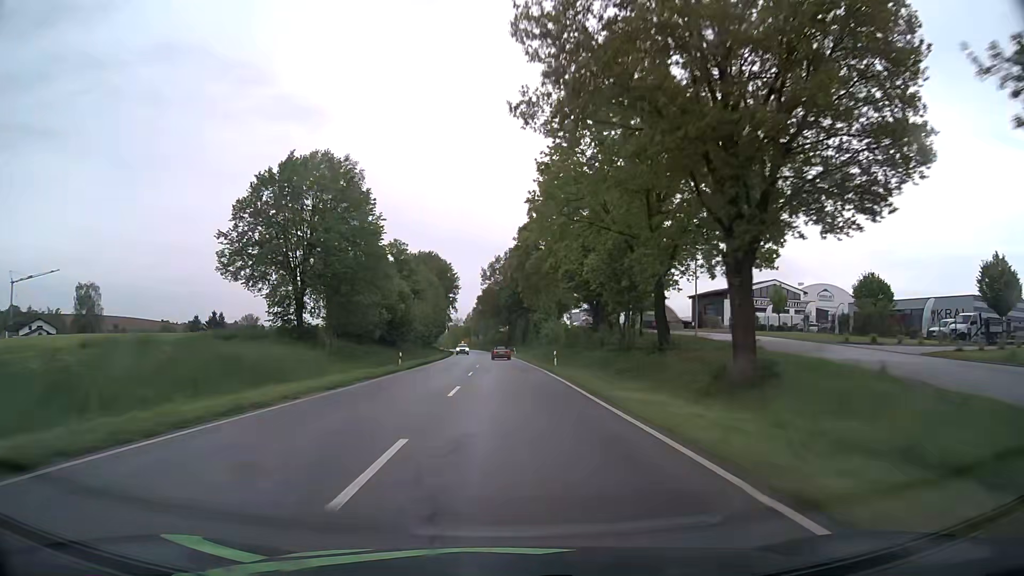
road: secondary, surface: asphalt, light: Day
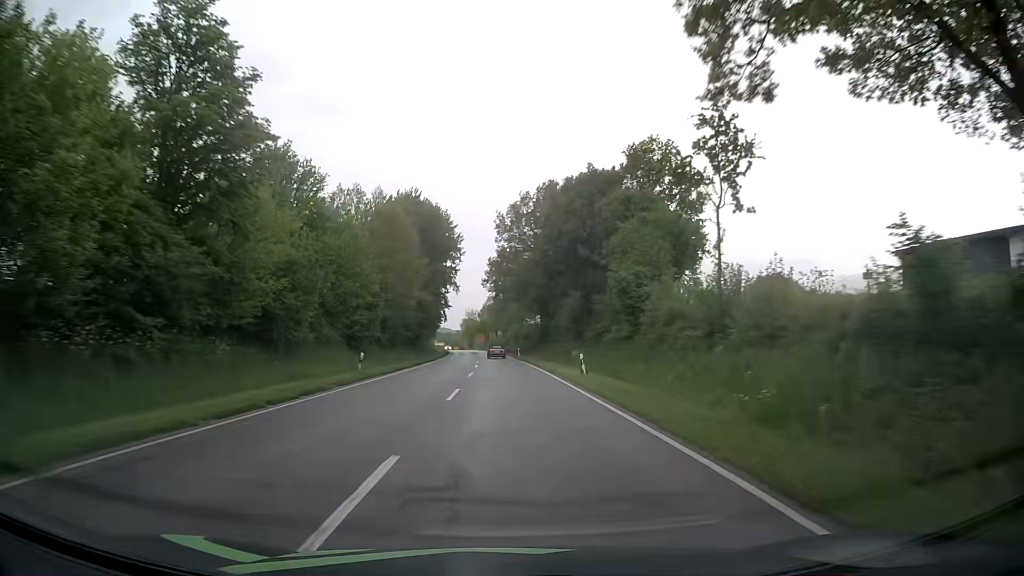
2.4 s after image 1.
(-1.2, +61.8) m; -2°
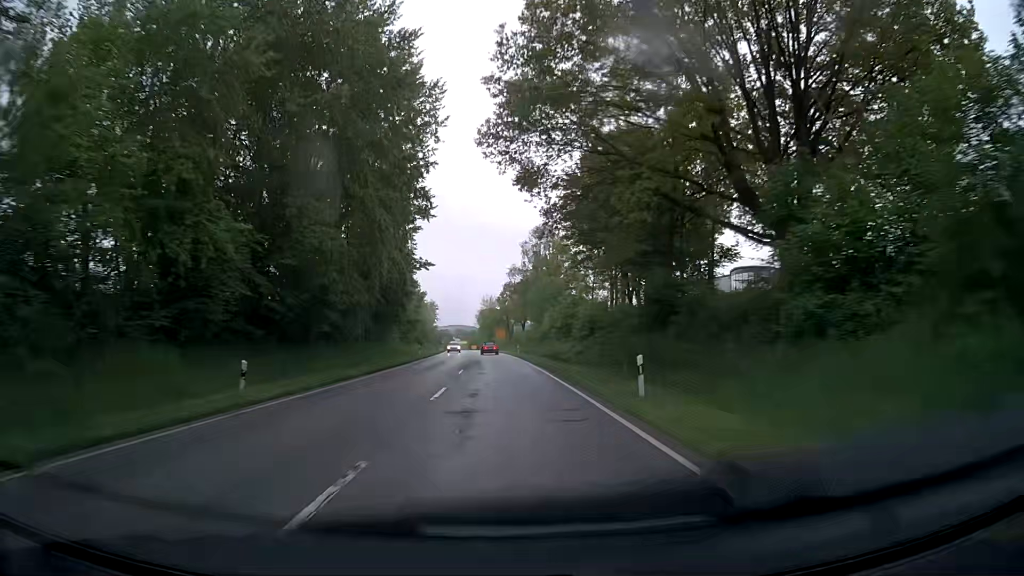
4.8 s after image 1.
(-0.9, +61.3) m; -2°
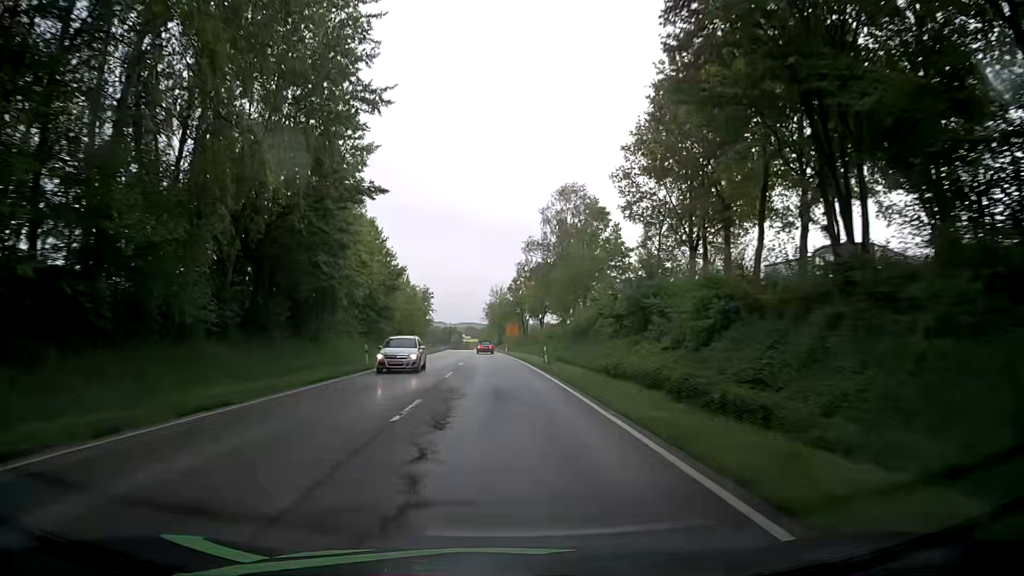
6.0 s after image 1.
(-0.4, +28.7) m; -1°
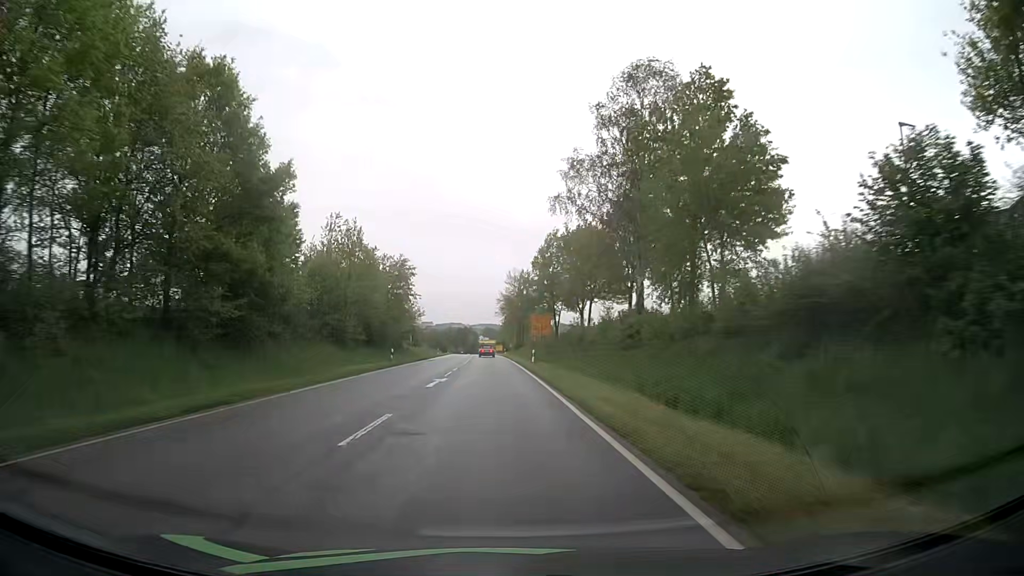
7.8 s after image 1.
(-0.5, +38.7) m; -2°
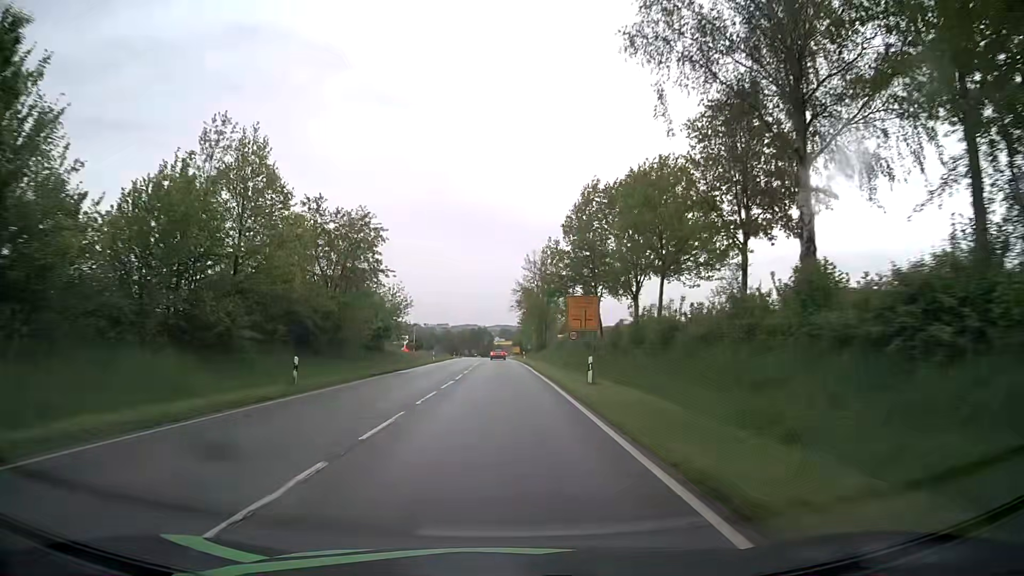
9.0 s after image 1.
(-0.4, +24.3) m; -2°
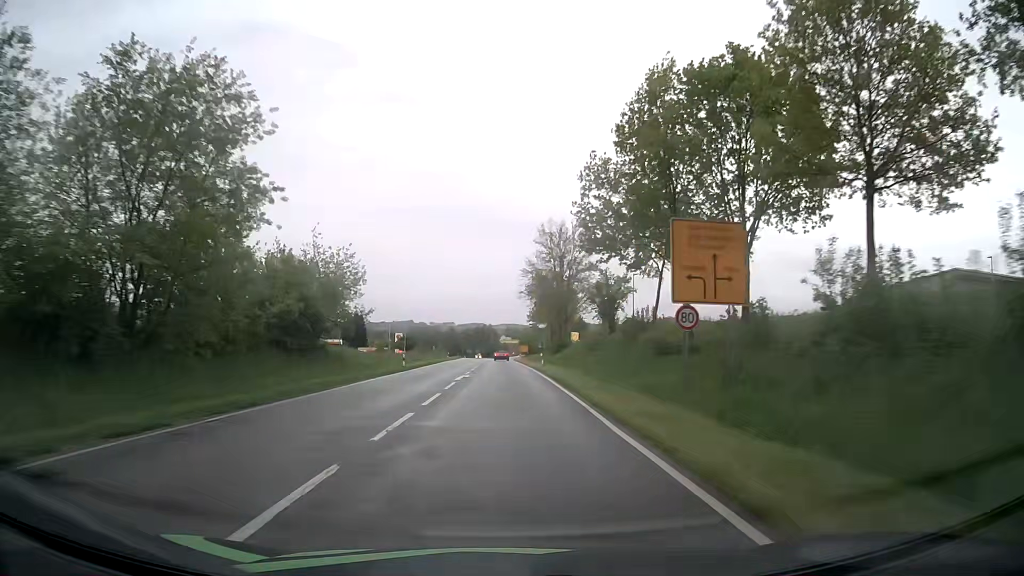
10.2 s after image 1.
(-0.2, +24.0) m; 0°
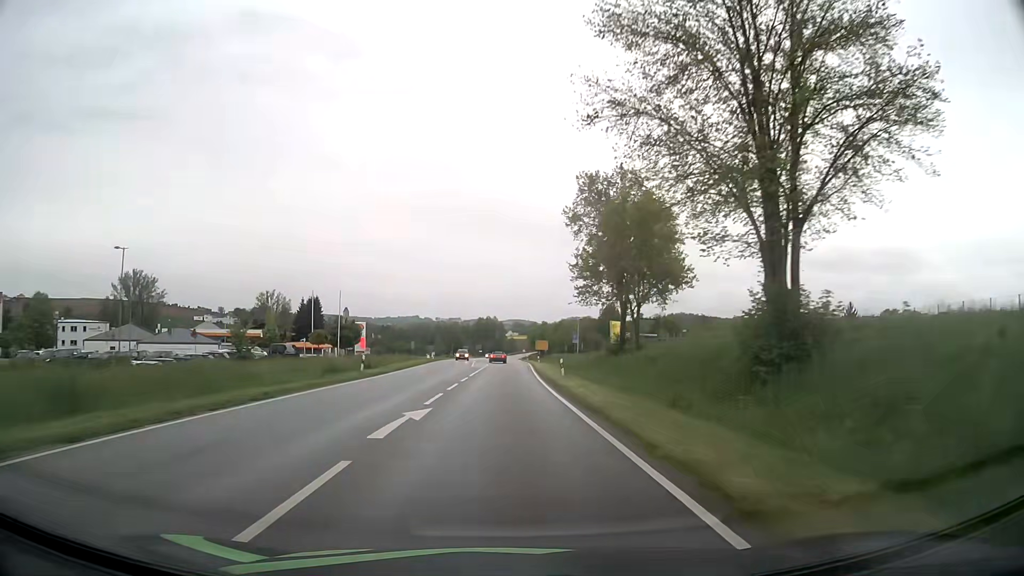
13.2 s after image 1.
(-0.6, +59.4) m; -1°
(0, +10) (0, +20) (0, +30) (0, +40) (0, +50) (0, +60) (+1, +70) (+1, +80) (+1, +90) (+1, +100) m
